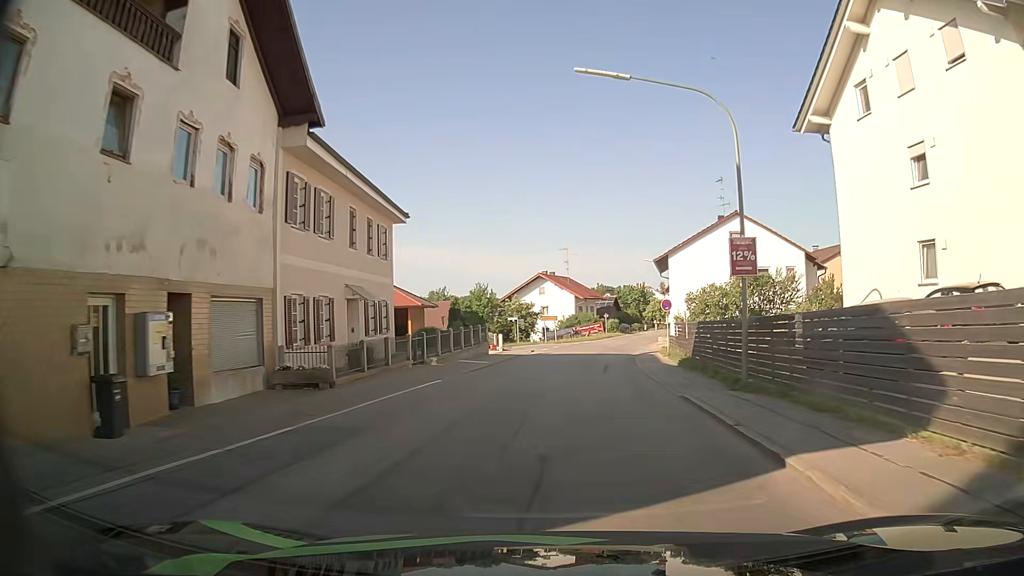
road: secondary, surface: asphalt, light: Day
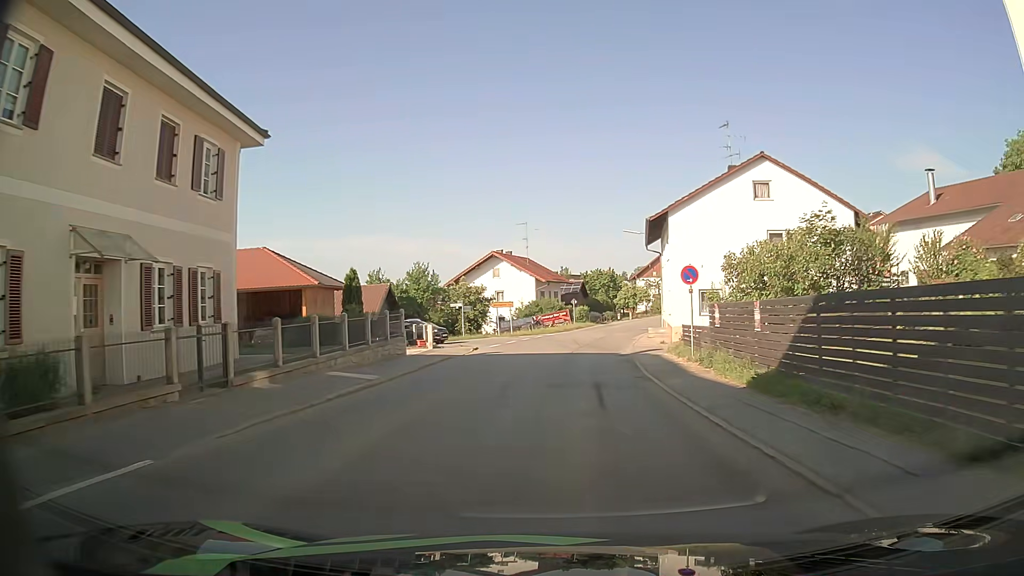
(+0.4, +13.7) m; +4°
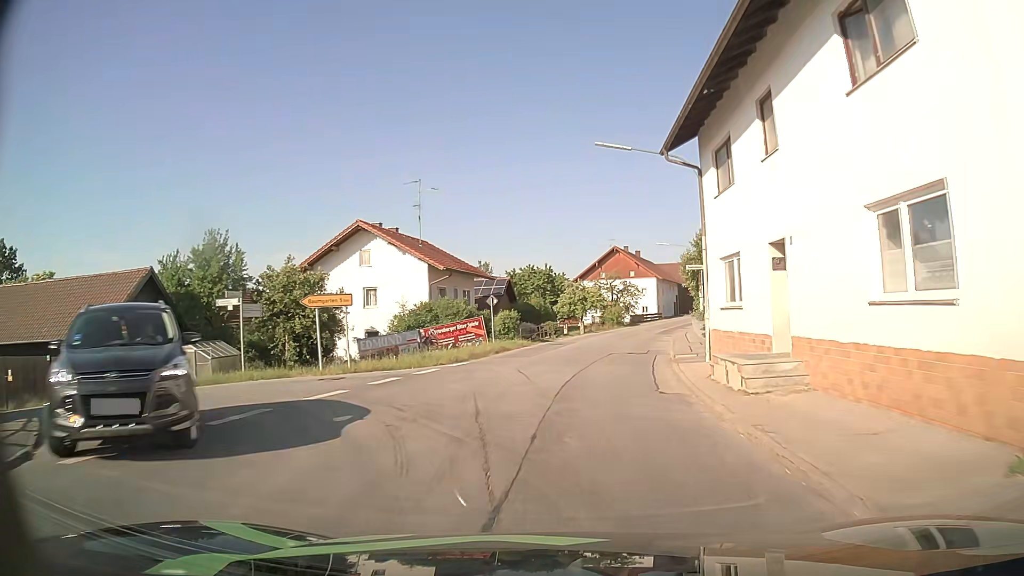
(+0.8, +27.9) m; +5°
(0, +10) (+1, +20) (+3, +30) (+5, +40) (+7, +49) (+10, +59) (+13, +68) (+17, +78) (+22, +86) (+27, +95) m
